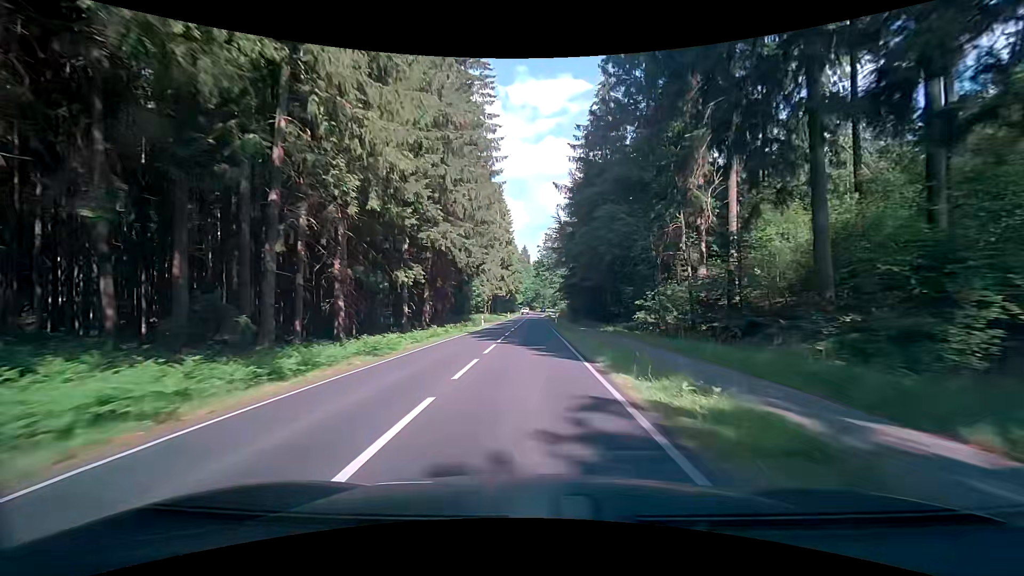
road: secondary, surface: asphalt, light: Day
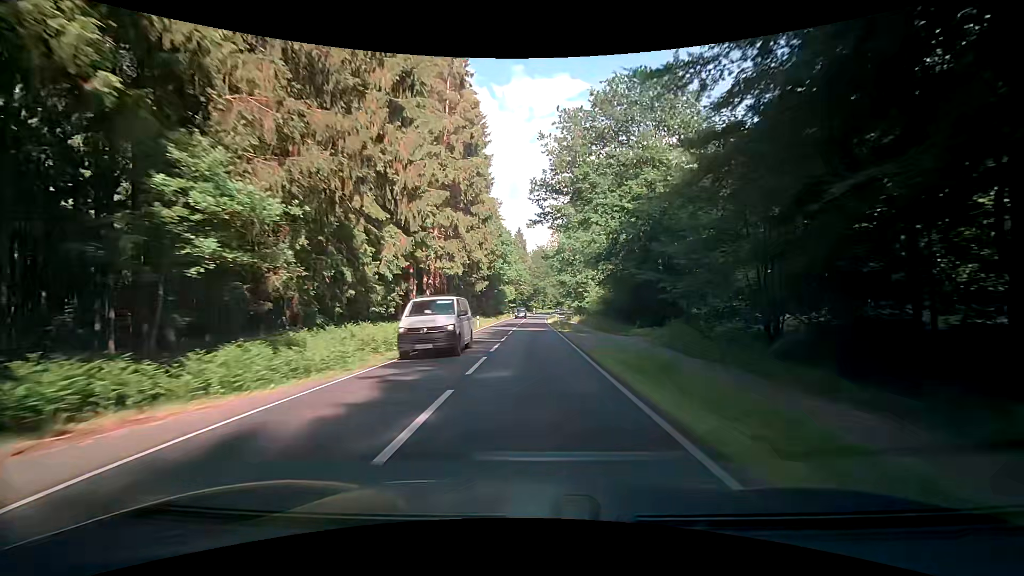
(+0.3, +54.7) m; +1°
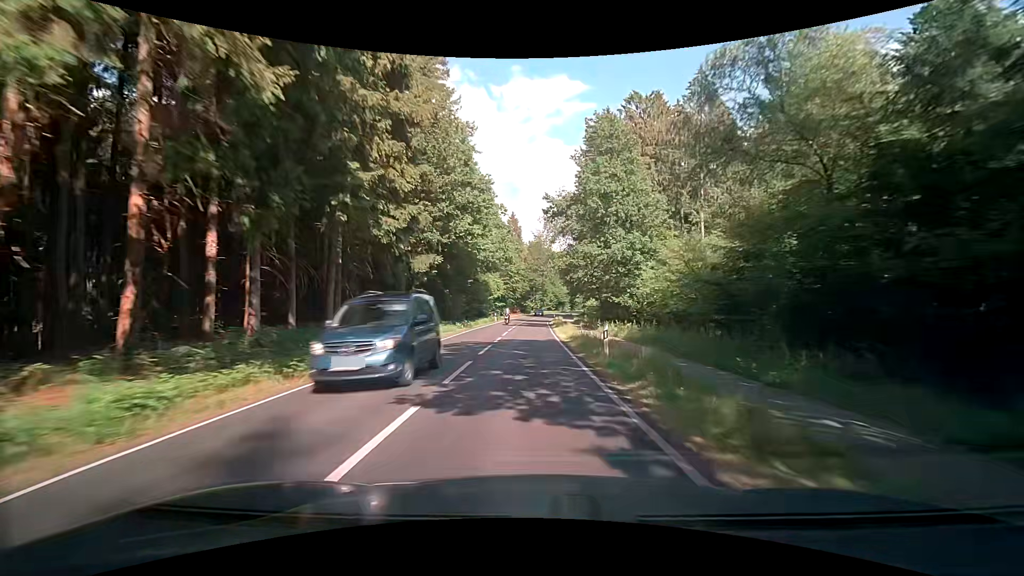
(+0.1, +32.3) m; 0°
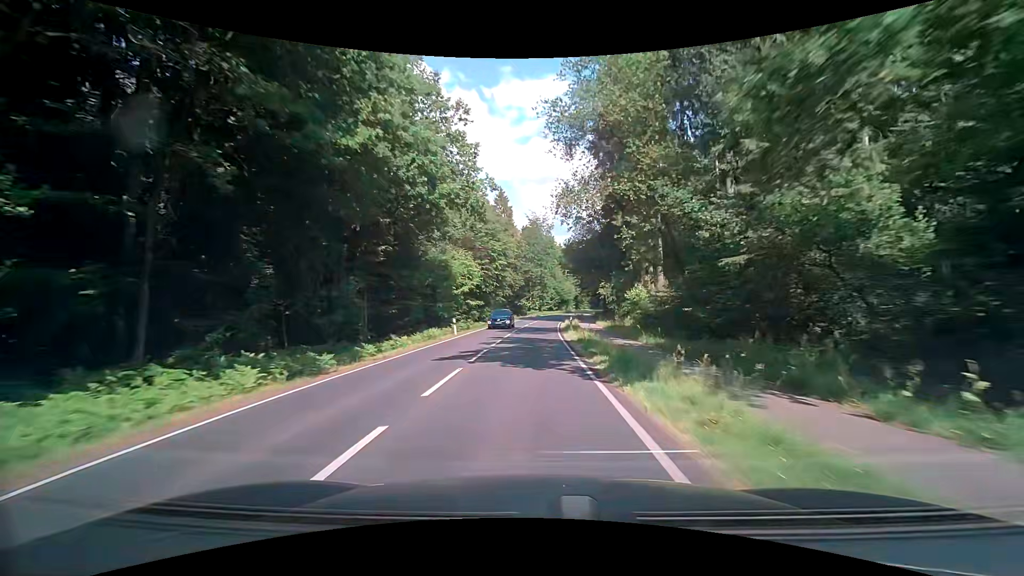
(+0.1, +32.0) m; 0°
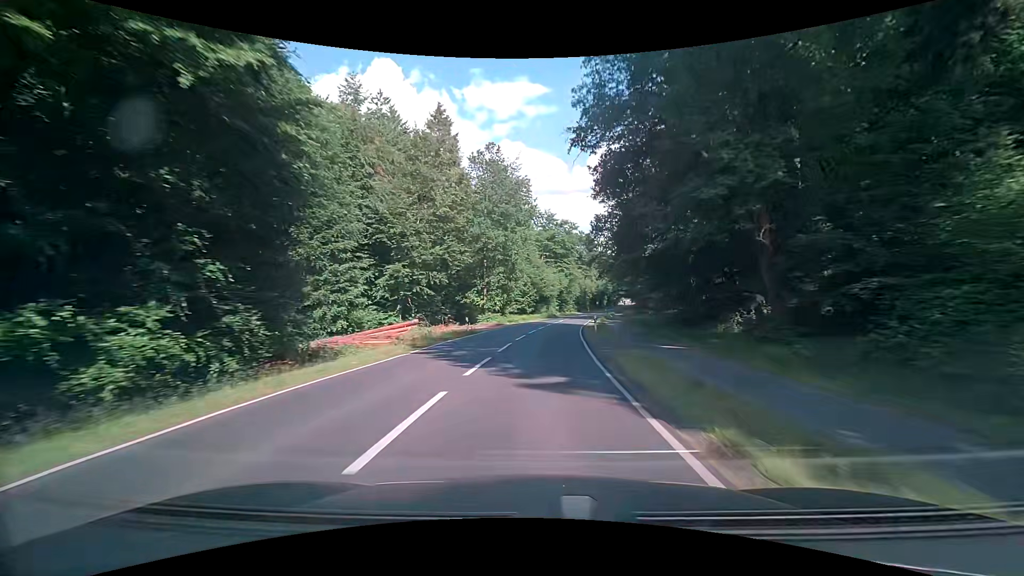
(+1.2, +52.6) m; +4°
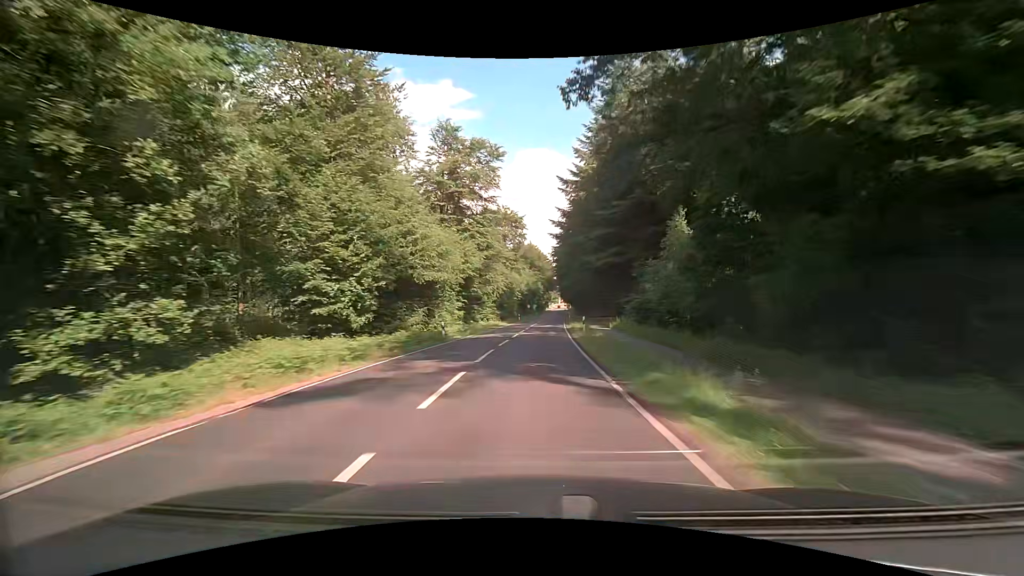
(+3.6, +52.3) m; +8°
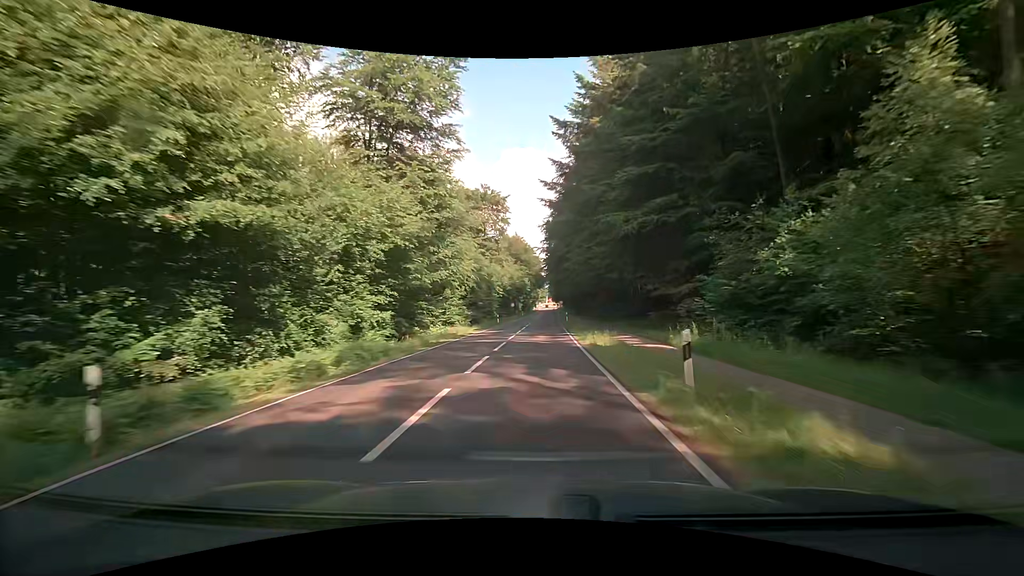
(+0.4, +20.7) m; +2°
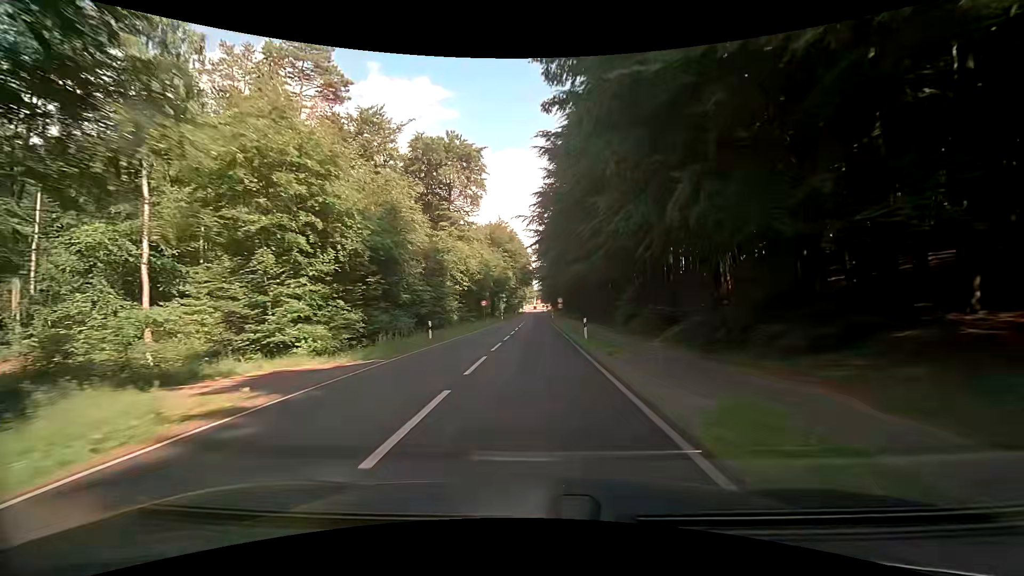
(+0.3, +31.0) m; 0°
(0, +10) (0, +20) (0, +30) (+1, +40) (+1, +50) (+1, +60) (+1, +70) (+2, +80) (+2, +90) (+2, +100) m
